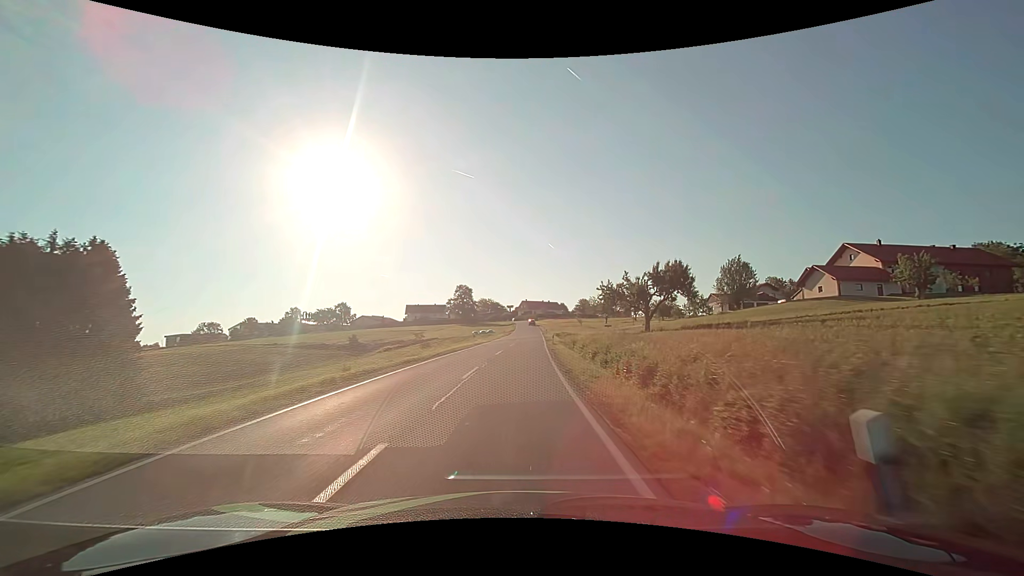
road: secondary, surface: asphalt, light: Day
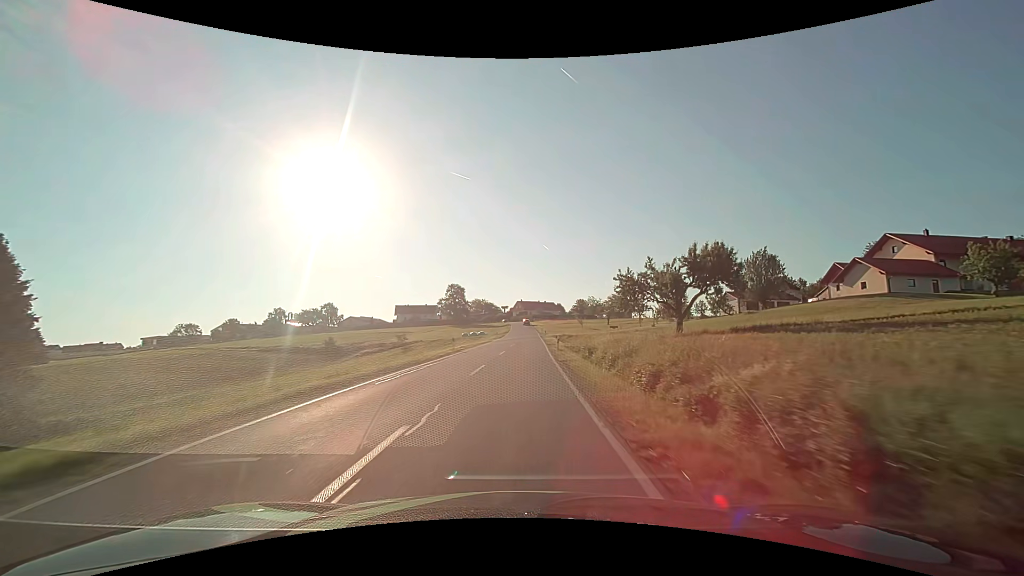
(0.0, +10.7) m; +1°
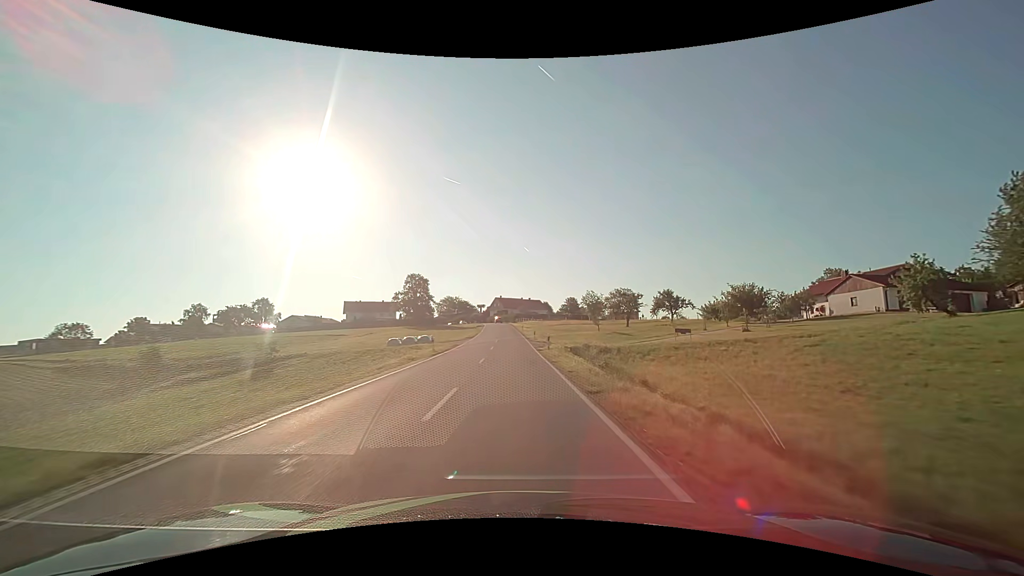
(+0.8, +42.8) m; +2°
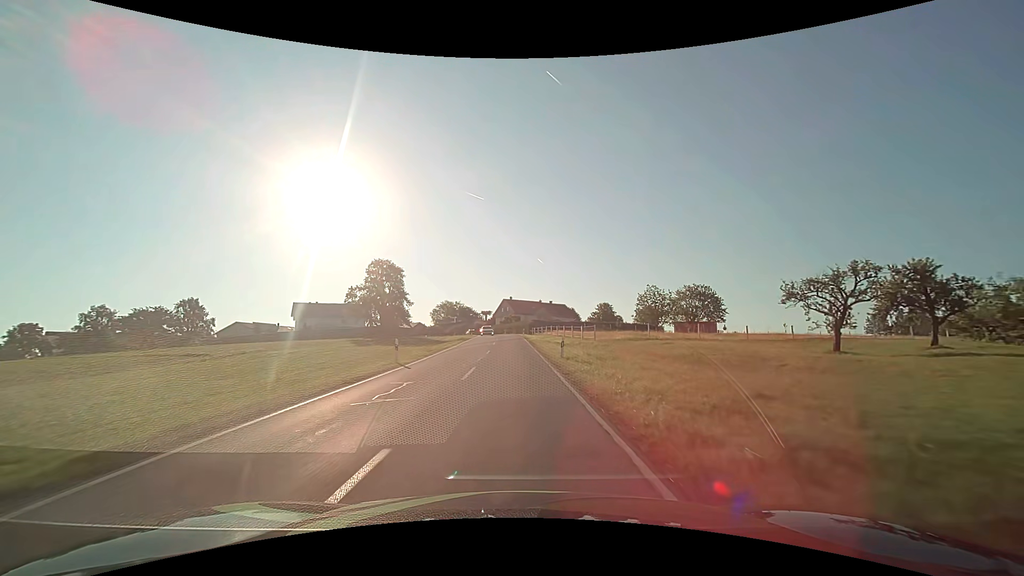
(-0.5, +53.4) m; -2°
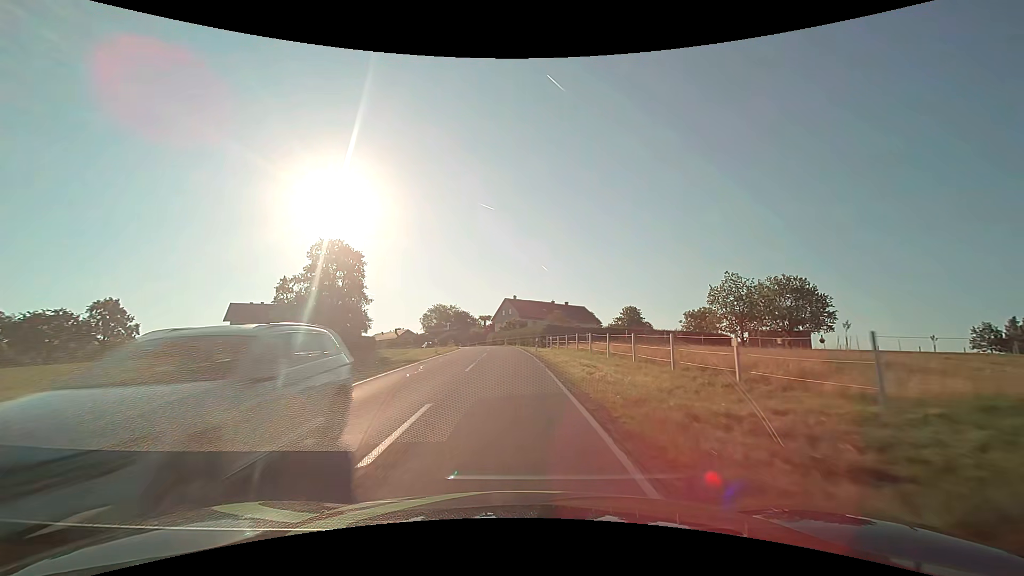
(-0.1, +31.9) m; 0°
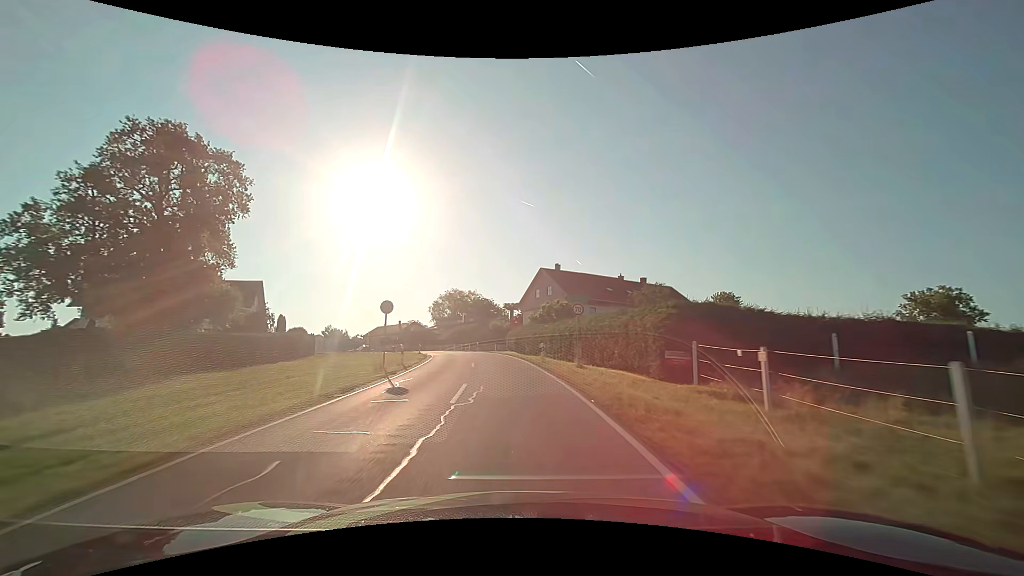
(-1.1, +42.7) m; -4°
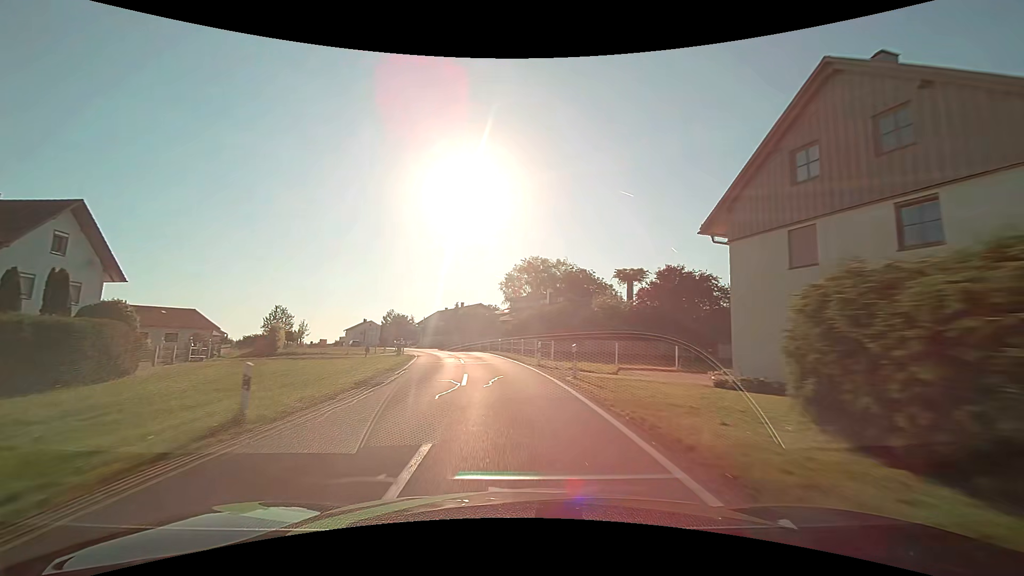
(-3.1, +43.1) m; -10°
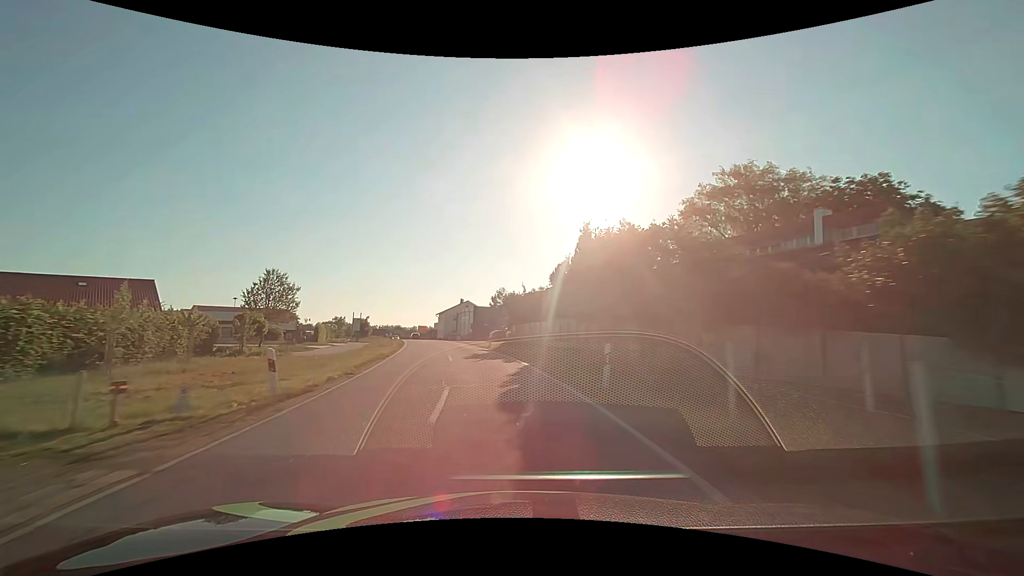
(-5.0, +43.1) m; -14°
(0, +10) (-2, +20) (-3, +30) (-5, +40) (-7, +49) (-10, +59) (-12, +69) (-15, +78) (-17, +88) (-20, +98) m
